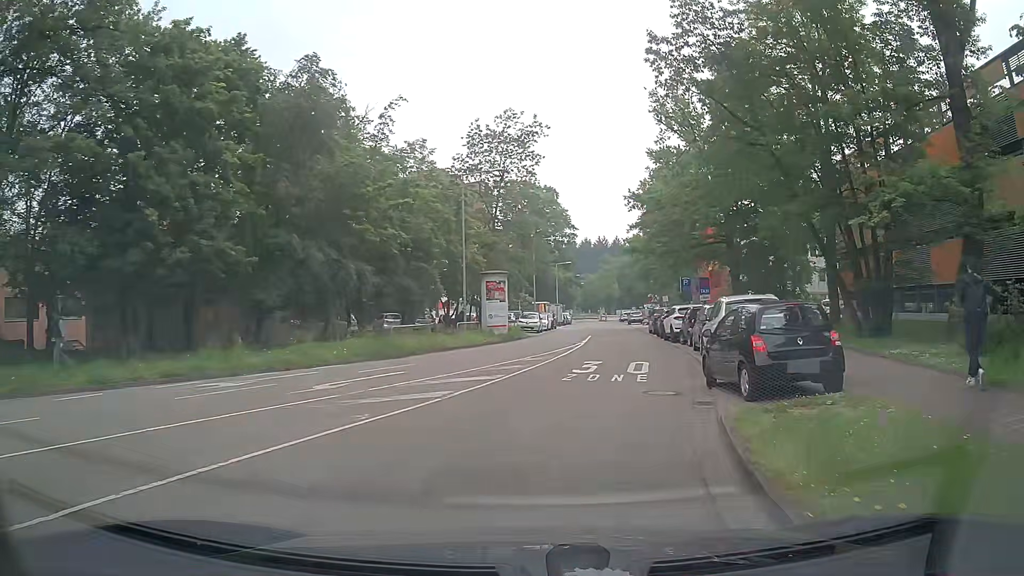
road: residential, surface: asphalt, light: Day
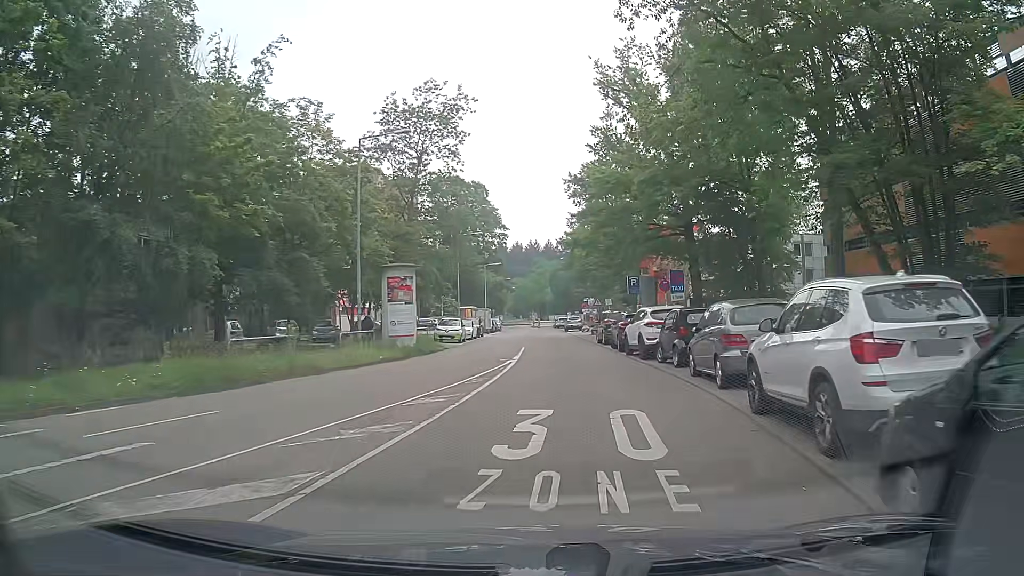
(+0.5, +9.0) m; +6°
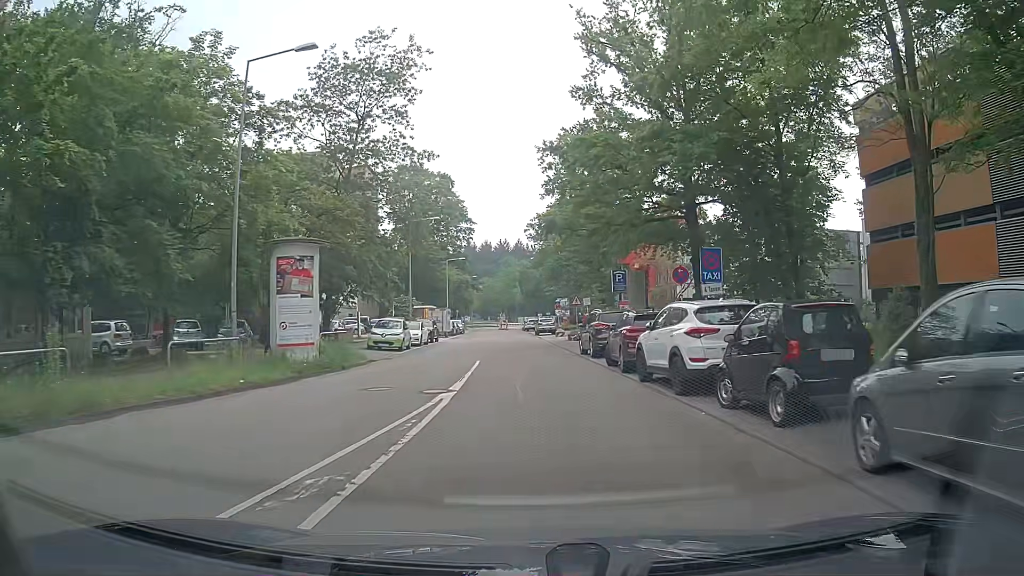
(+0.2, +9.5) m; +2°
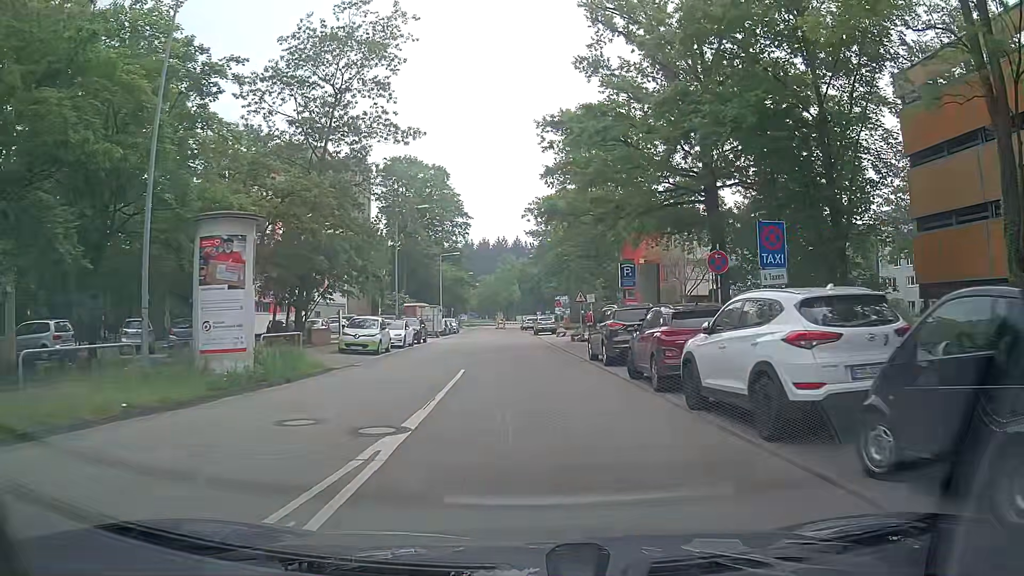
(-0.1, +4.7) m; 0°
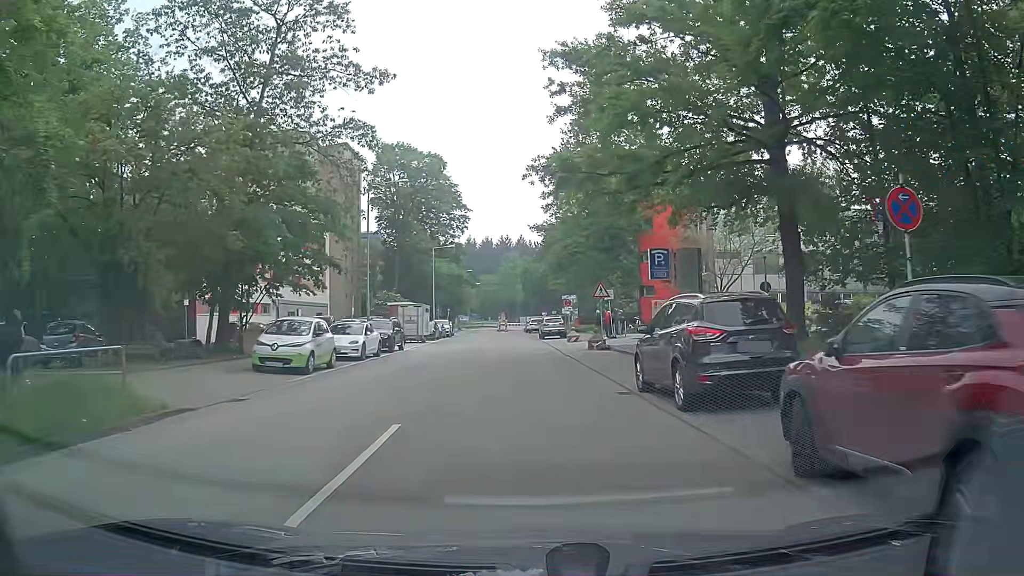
(-0.1, +9.3) m; -2°
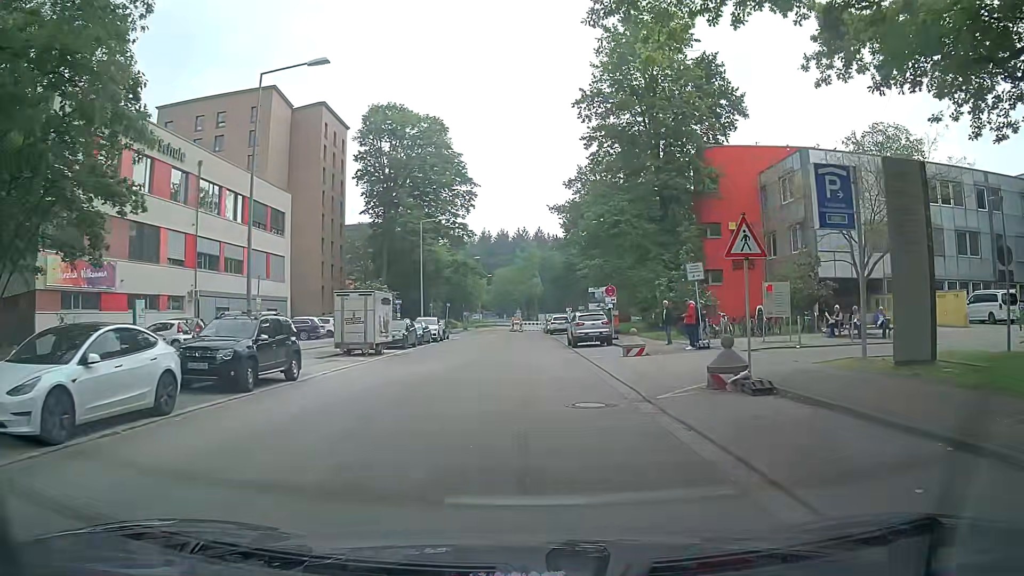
(0.0, +18.2) m; +1°
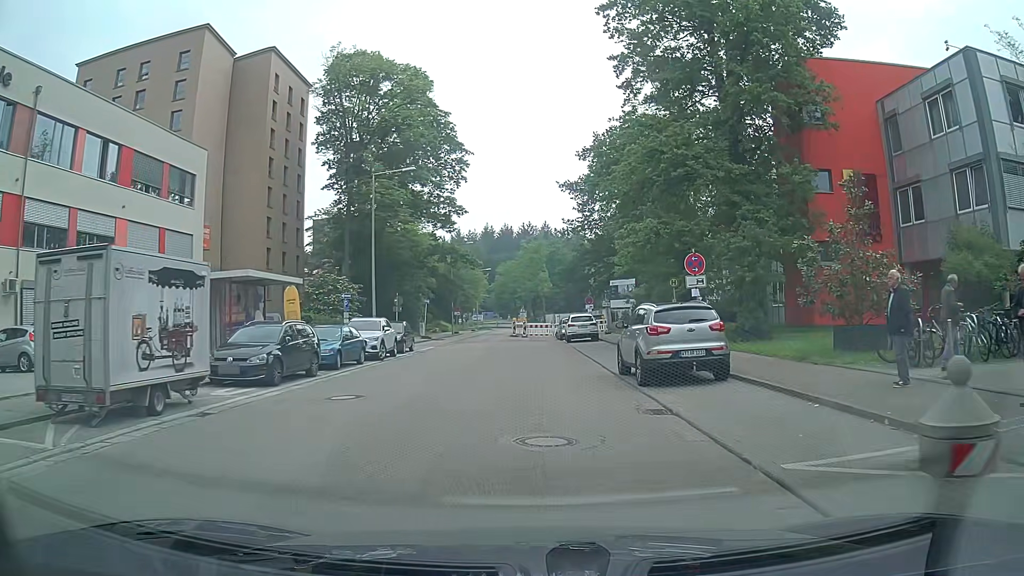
(-0.6, +17.8) m; -2°
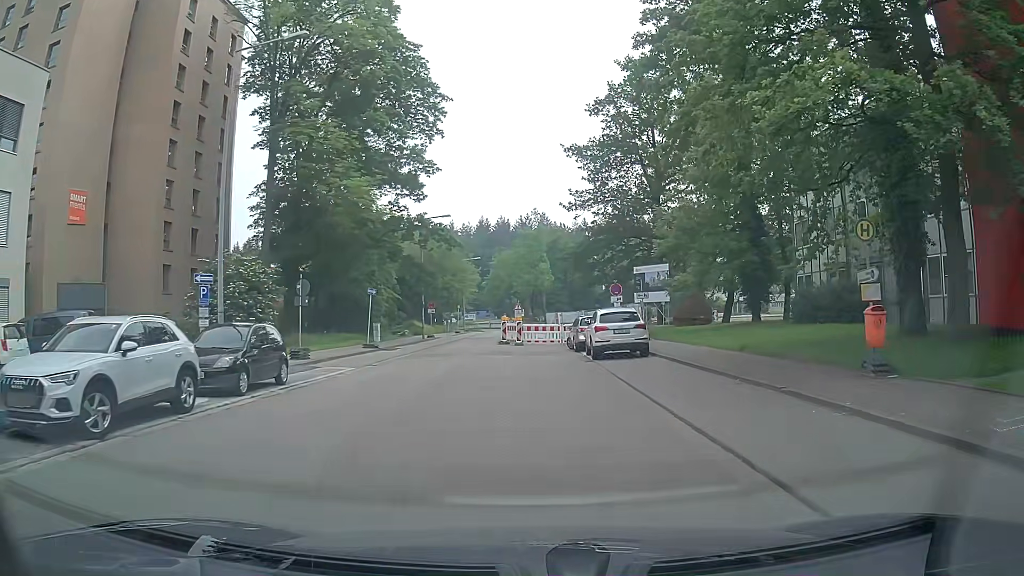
(0.0, +17.5) m; 0°
(0, +10) (-1, +20) (-3, +30) (-4, +40) (-4, +50) (-4, +60) (-4, +70) (-4, +80) (-4, +90) (-6, +100) m
